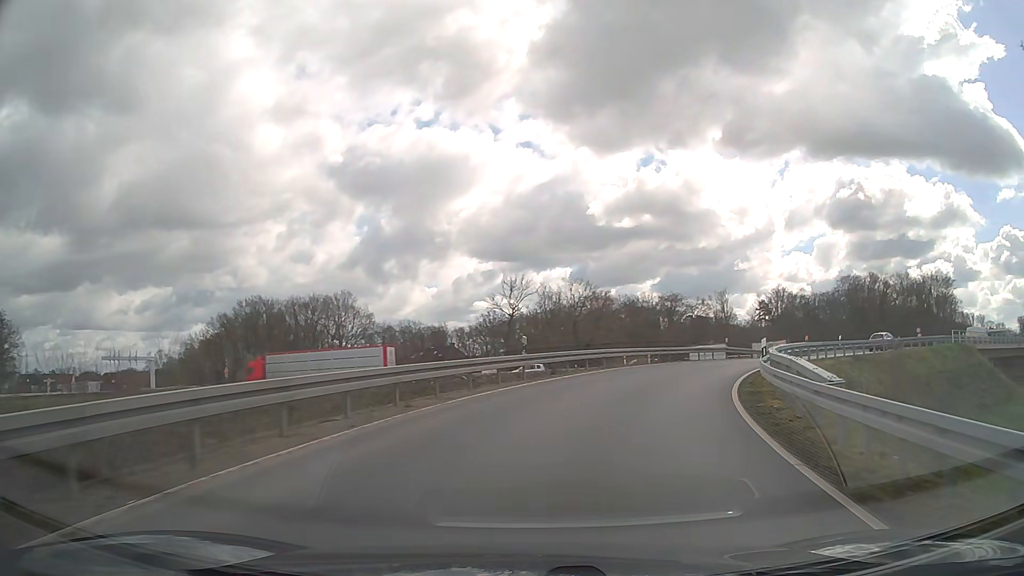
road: trunk_link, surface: asphalt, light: Day
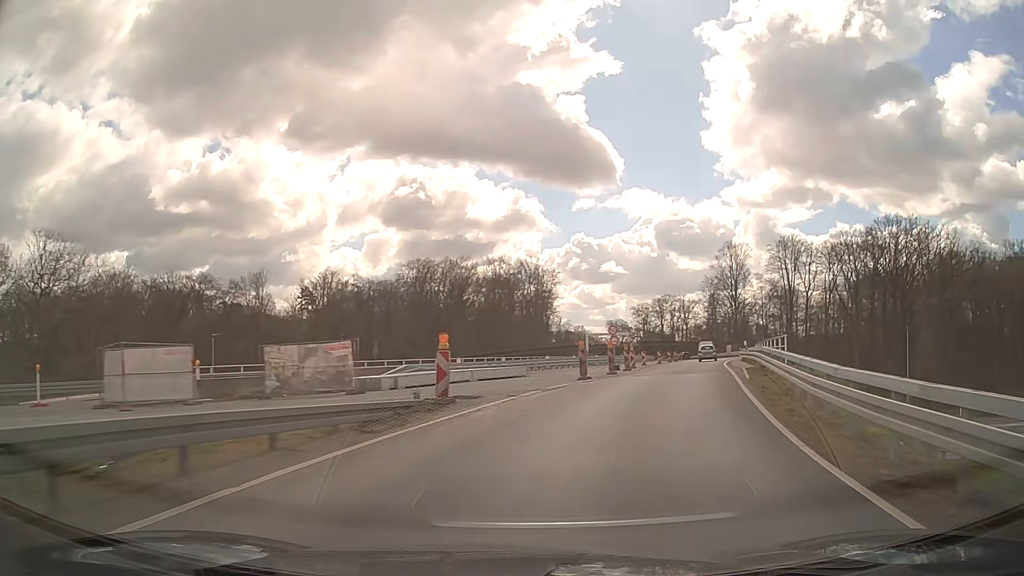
(+13.0, +37.3) m; +38°
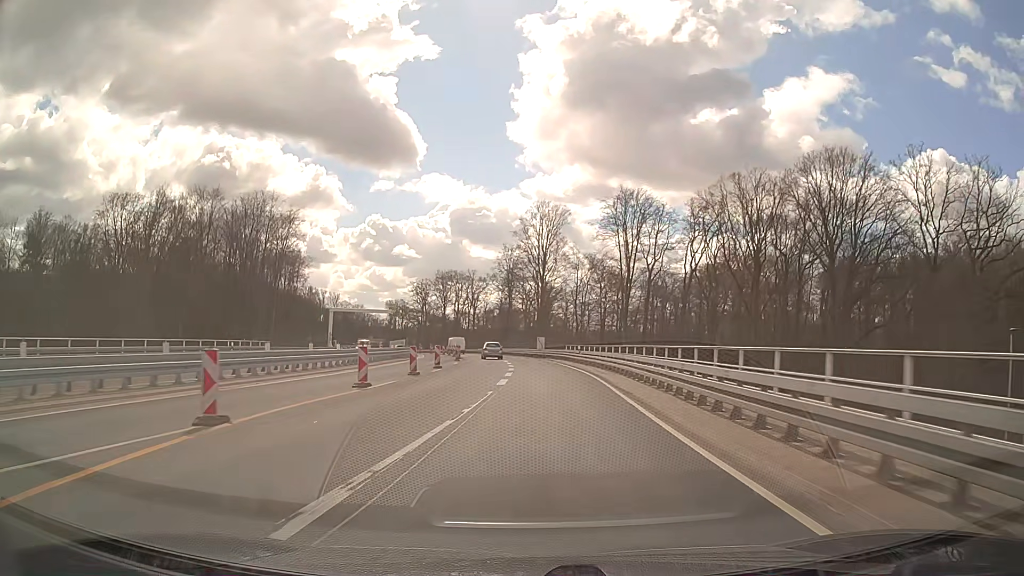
(+12.0, +46.8) m; +19°
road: trunk
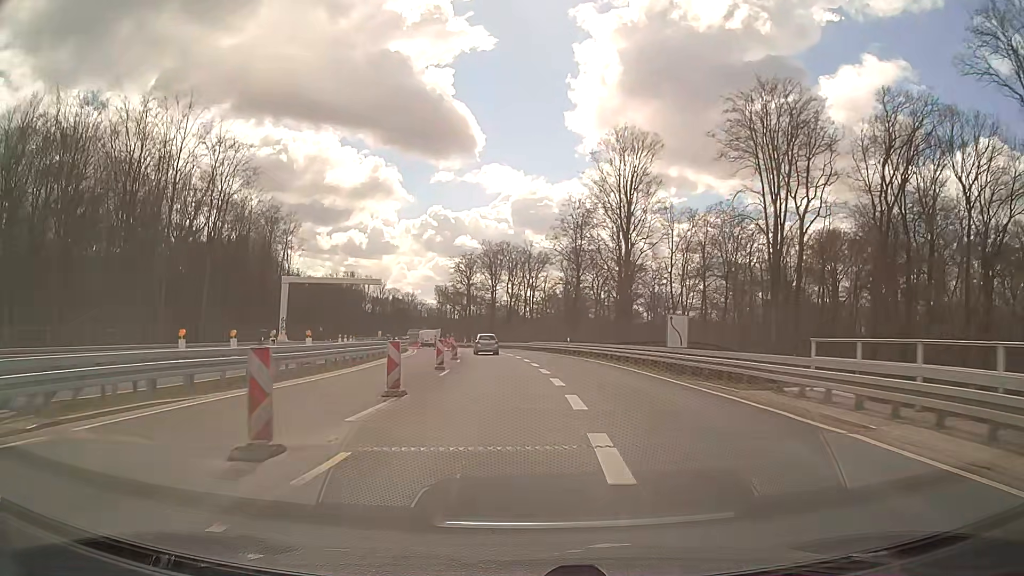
(-1.6, +45.8) m; -5°
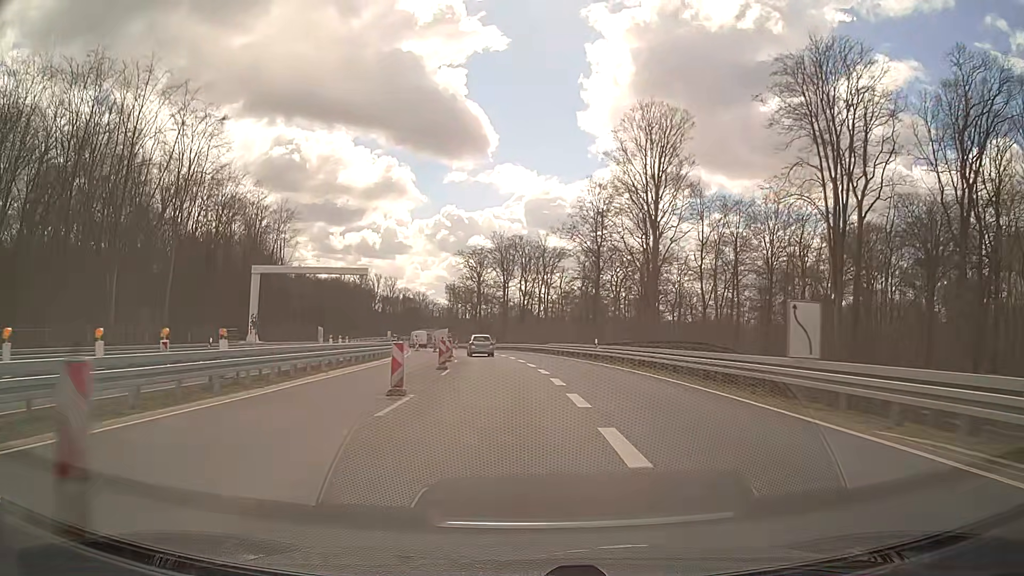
(-0.1, +11.1) m; 0°
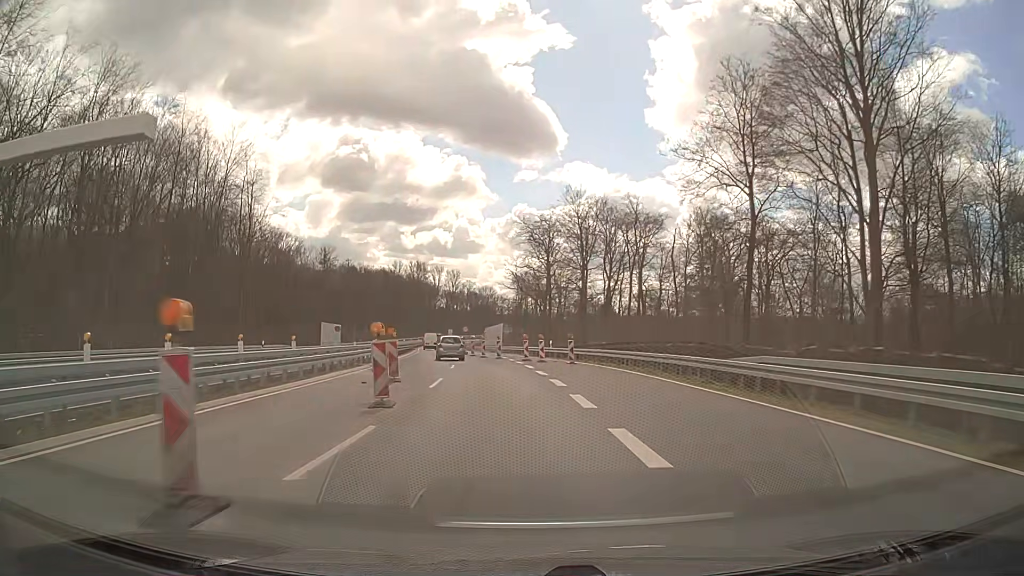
(-2.3, +41.7) m; -6°
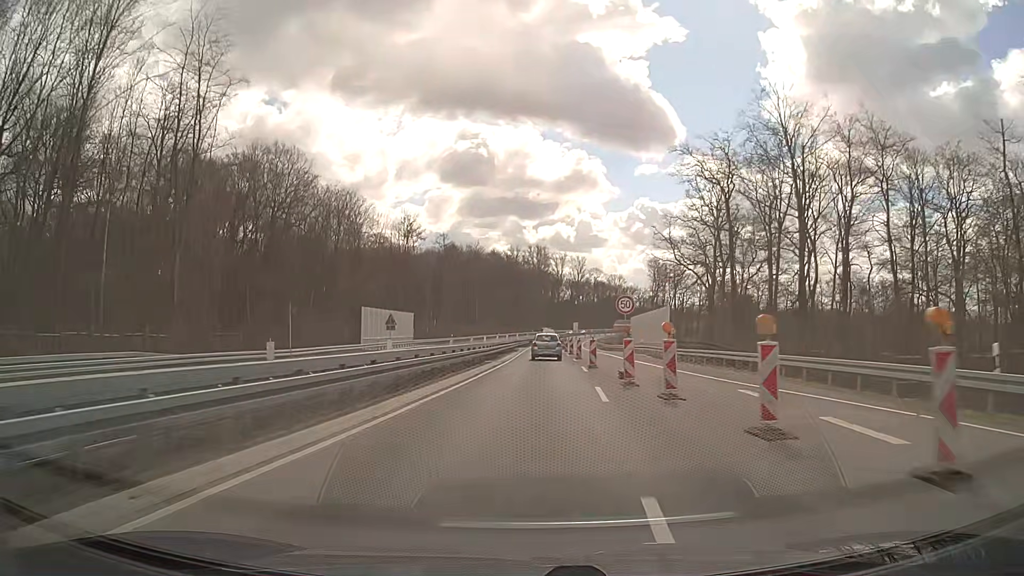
(-4.6, +41.0) m; -11°
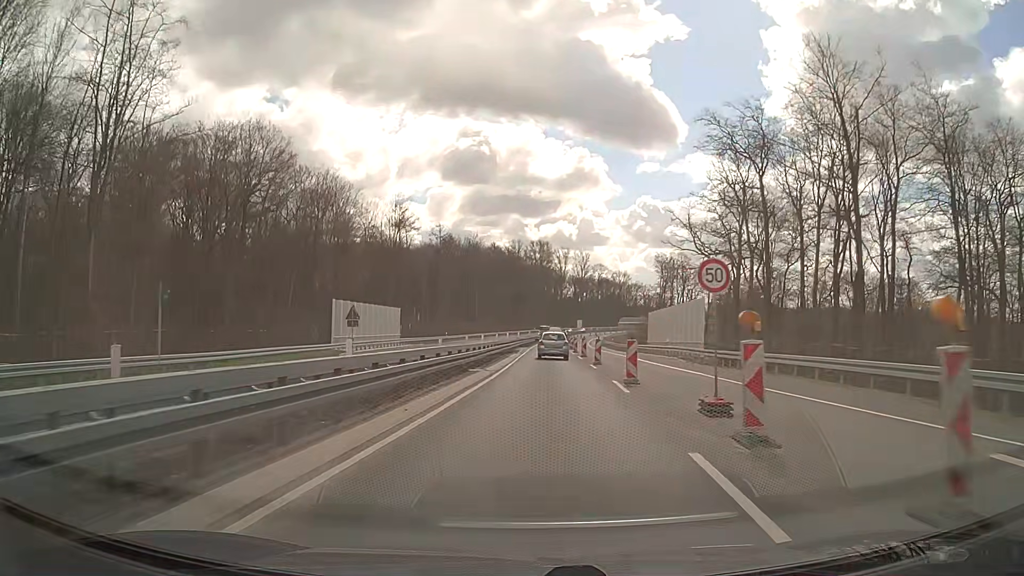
(0.0, +10.1) m; 0°
(0, +10) (0, +20) (+1, +30) (+1, +40) (+1, +50) (+2, +60) (+2, +70) (+3, +80) (+3, +90) (+4, +100) m
